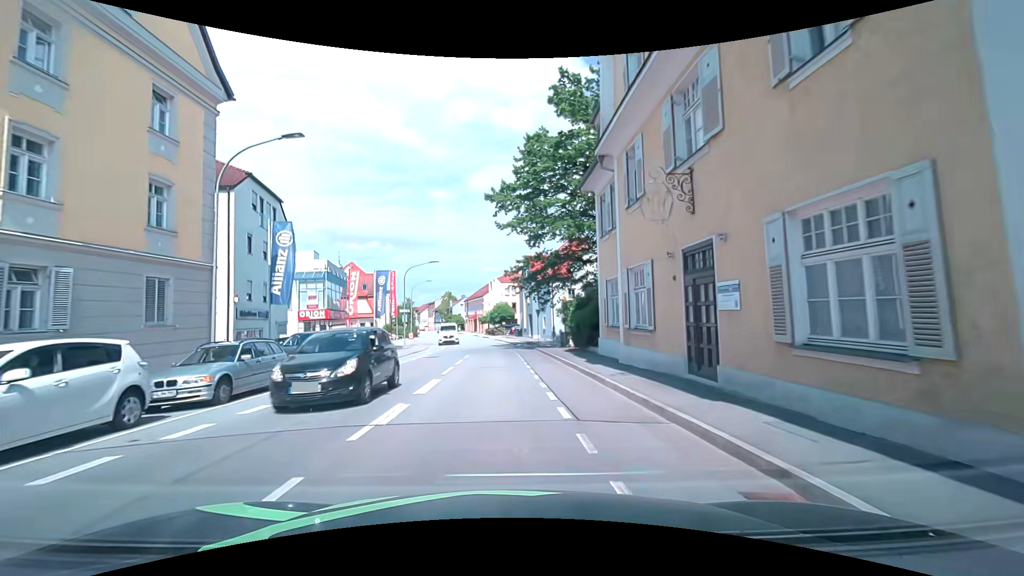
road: tertiary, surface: asphalt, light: Day
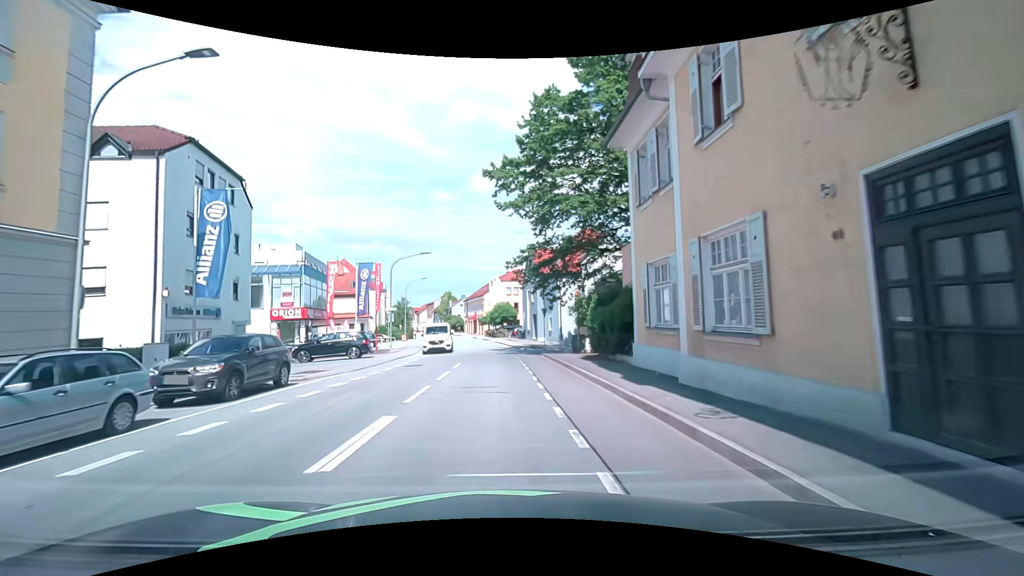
(0.0, +5.8) m; -1°
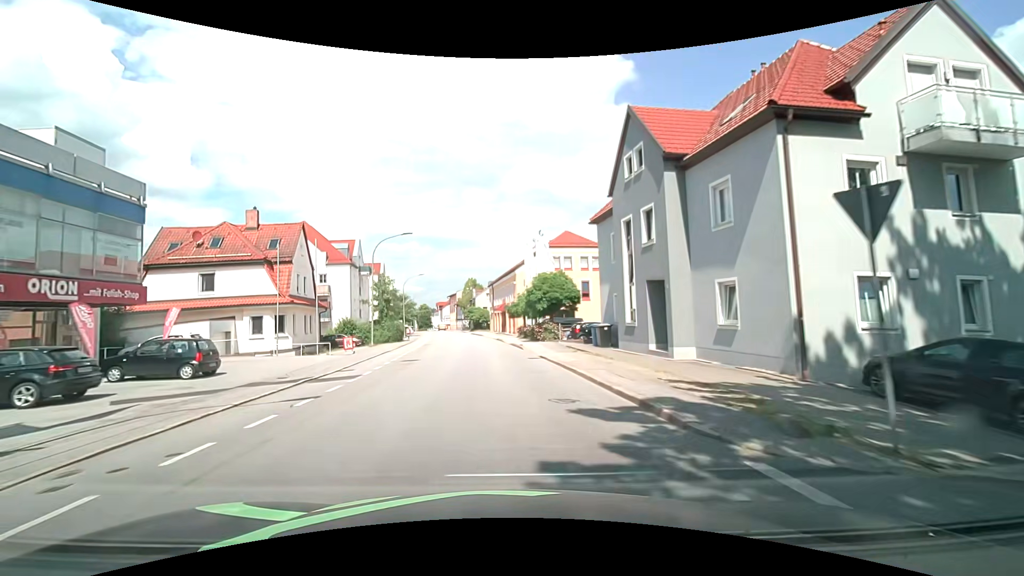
(-0.5, +33.5) m; -3°
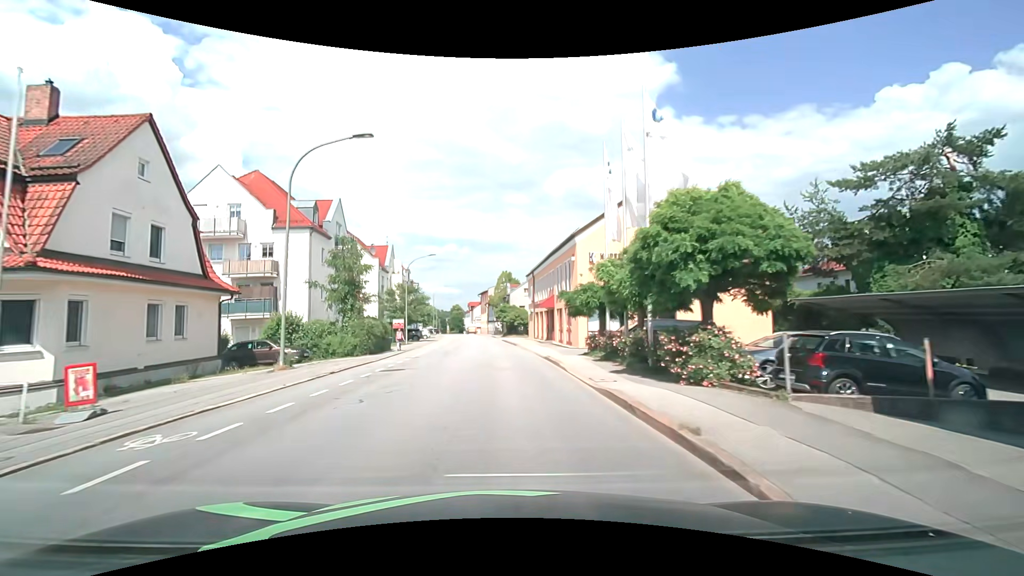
(-0.8, +21.5) m; -4°
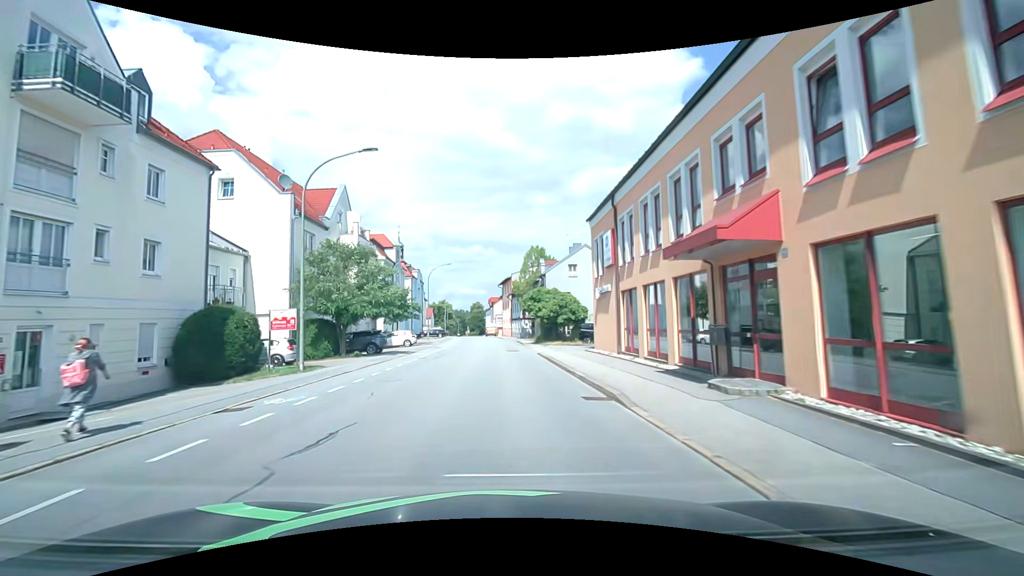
(-1.0, +29.5) m; -3°
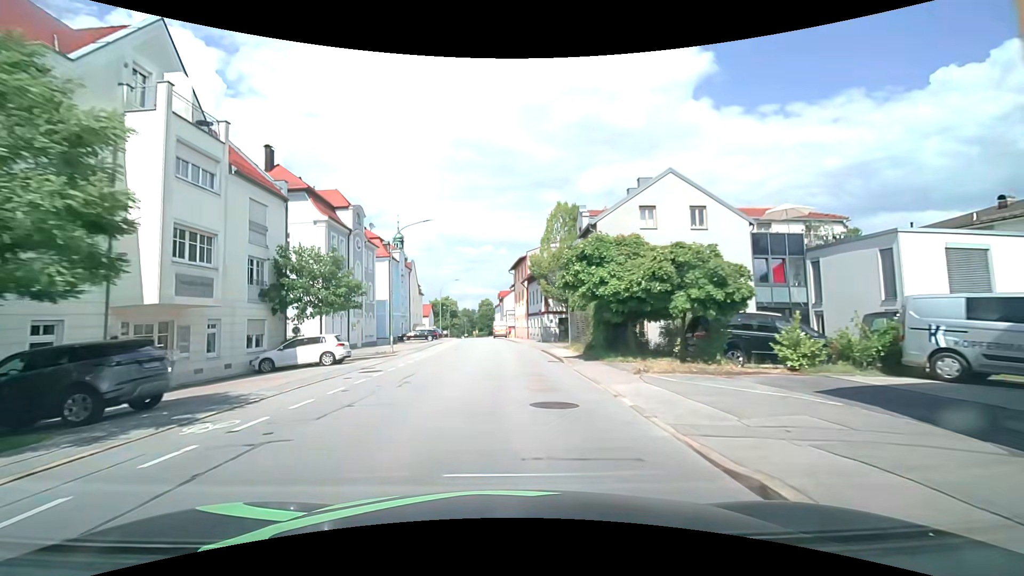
(-0.3, +22.5) m; -1°
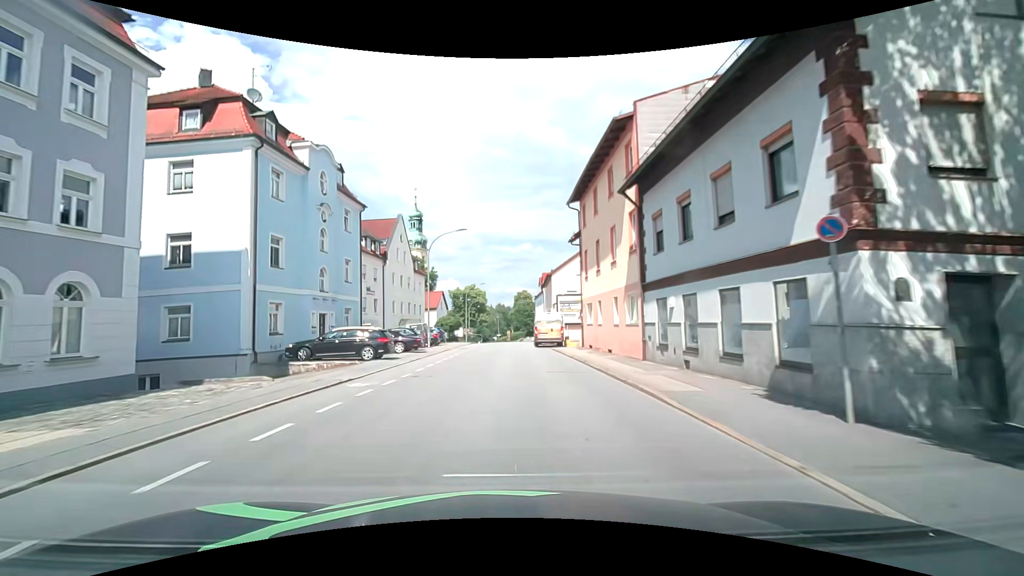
(-1.2, +37.8) m; -5°
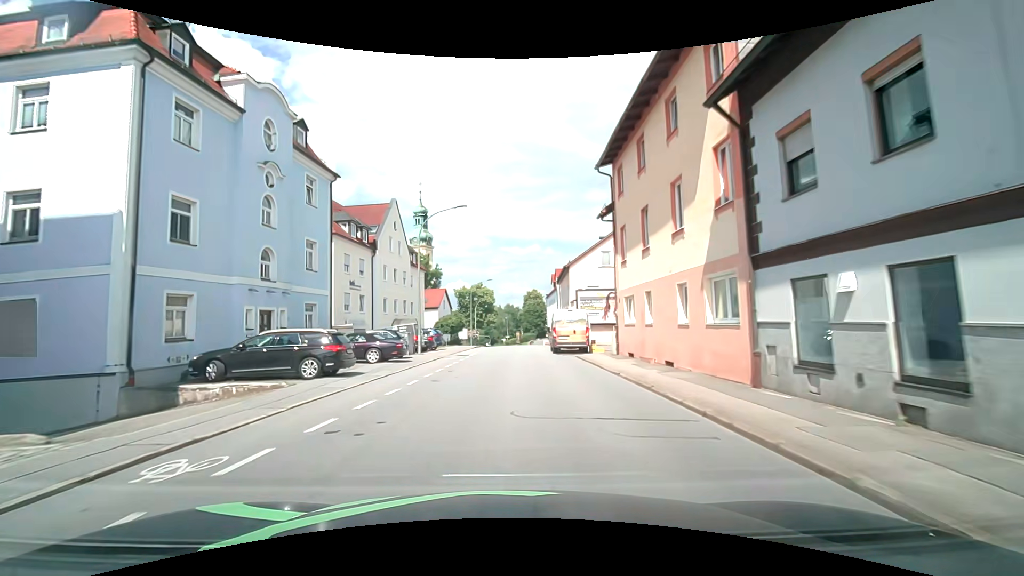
(0.0, +7.6) m; 0°
(0, +10) (0, +20) (0, +30) (0, +40) (+1, +50) (+1, +60) (+2, +70) (+2, +80) (+2, +90) (+2, +100) m
